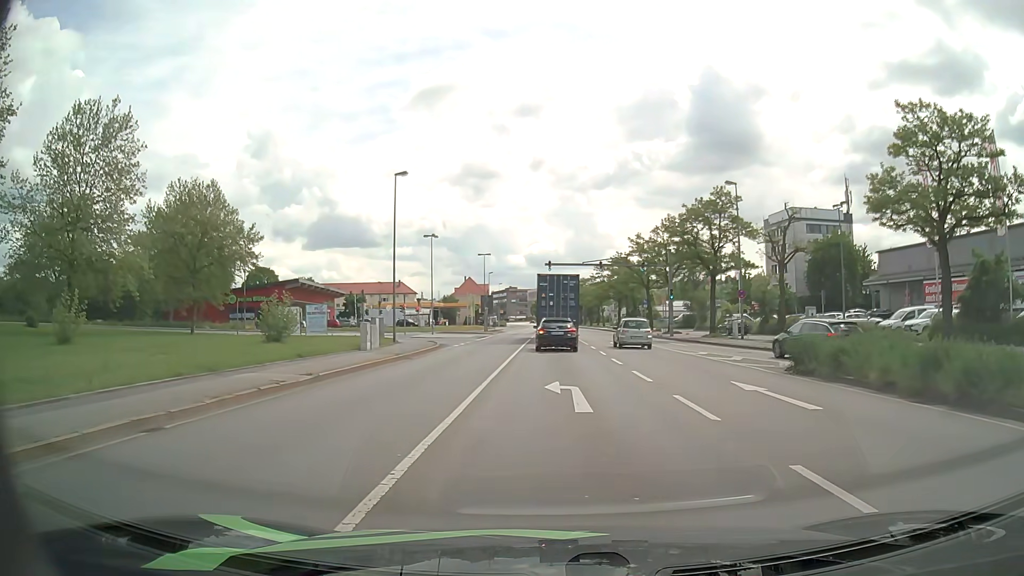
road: primary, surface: asphalt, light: Day
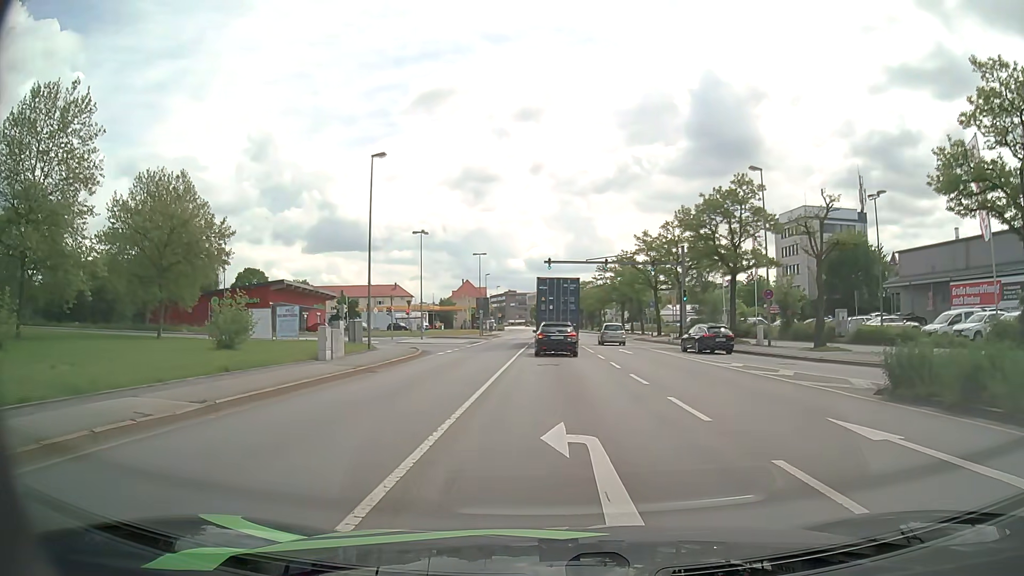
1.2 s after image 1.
(0.0, +5.6) m; +1°
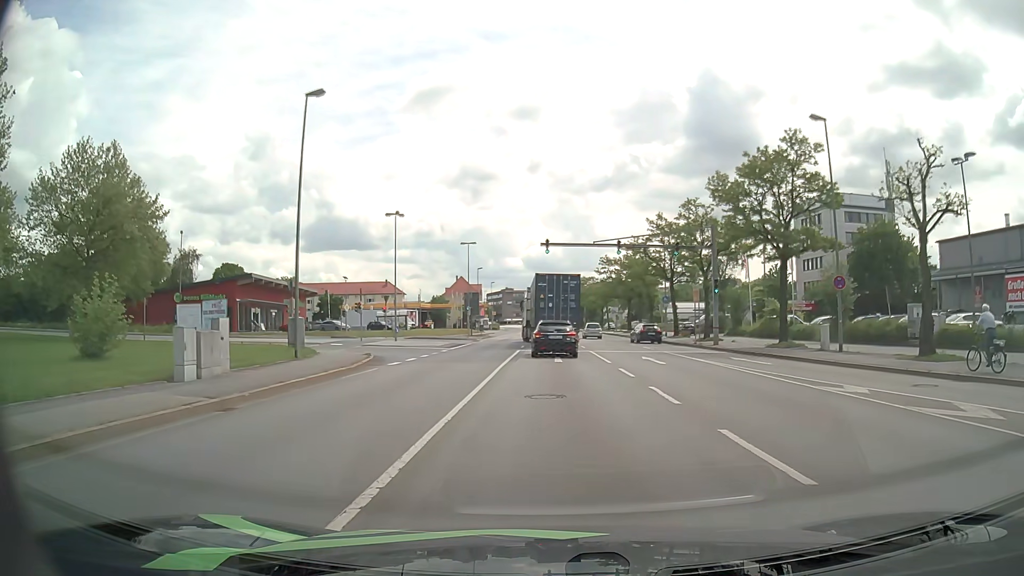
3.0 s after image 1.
(-0.1, +10.2) m; -1°
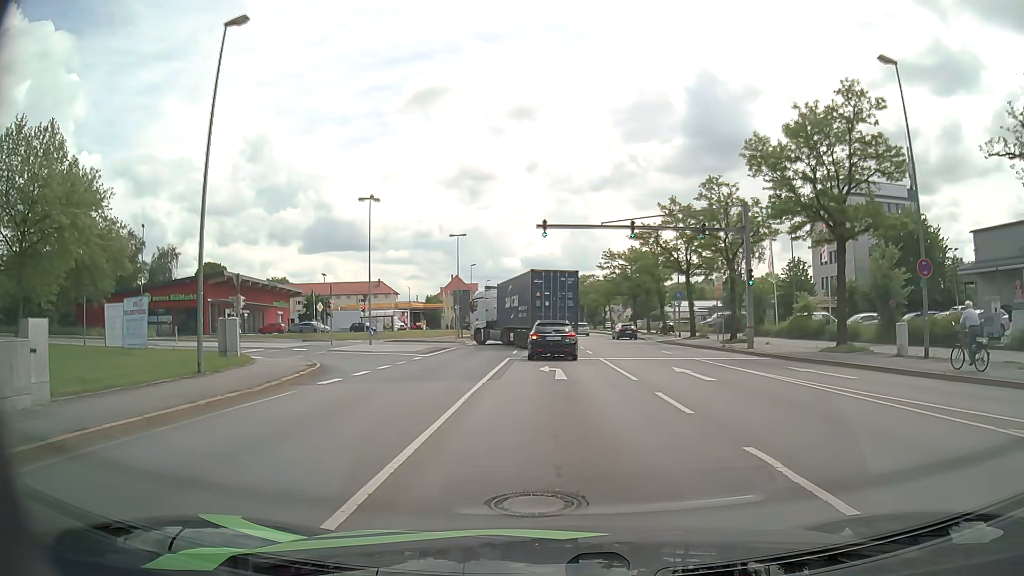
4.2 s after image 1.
(+0.1, +7.3) m; +1°
